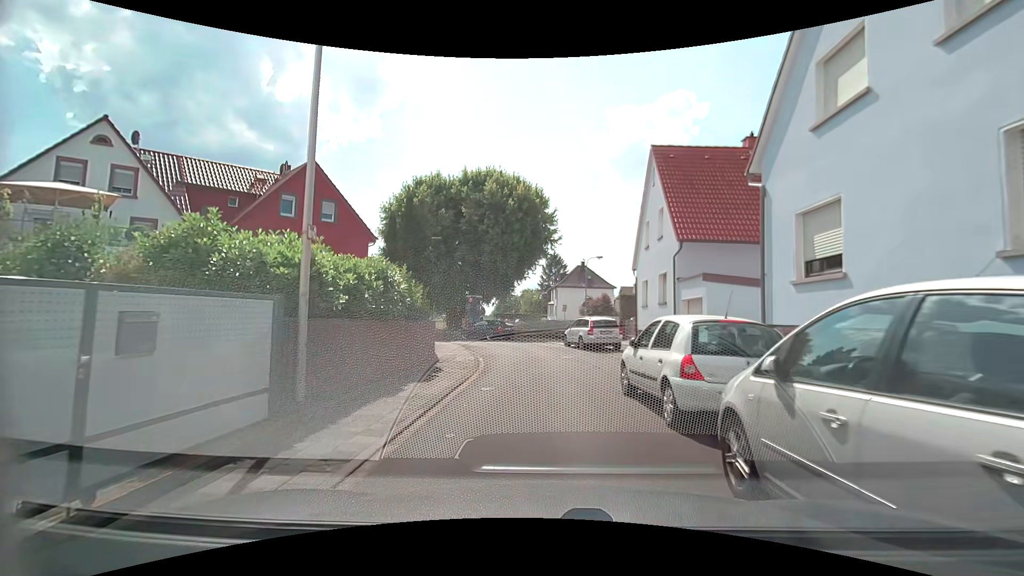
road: residential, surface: asphalt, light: Day
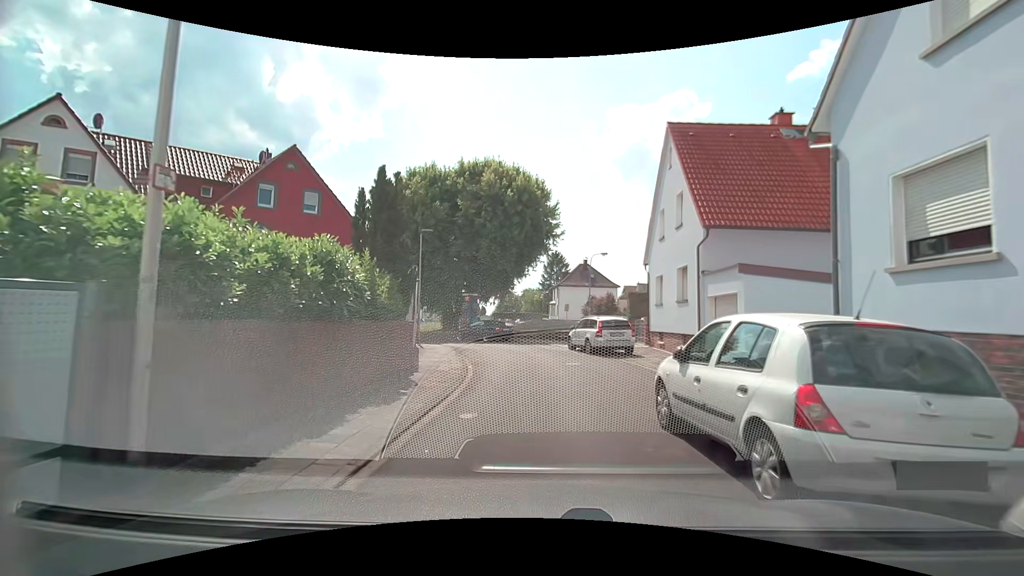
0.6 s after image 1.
(-0.1, +2.7) m; -1°
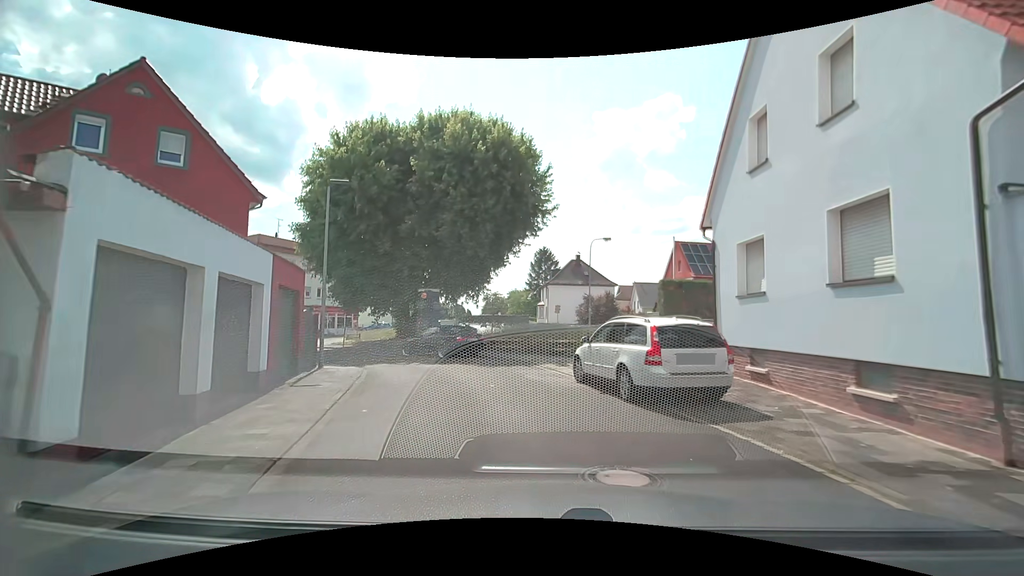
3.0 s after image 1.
(-0.3, +10.6) m; 0°
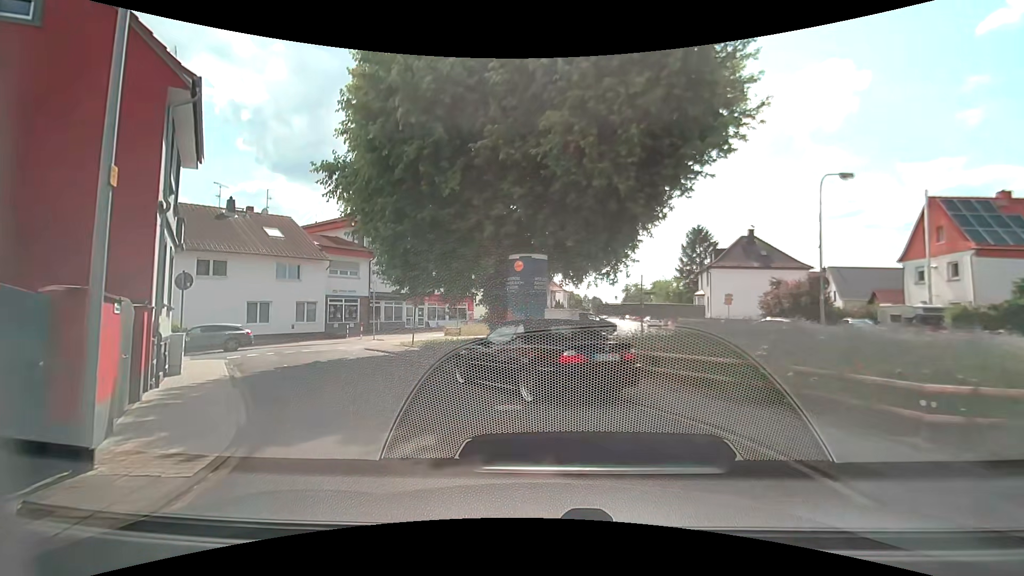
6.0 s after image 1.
(-1.1, +12.8) m; -14°
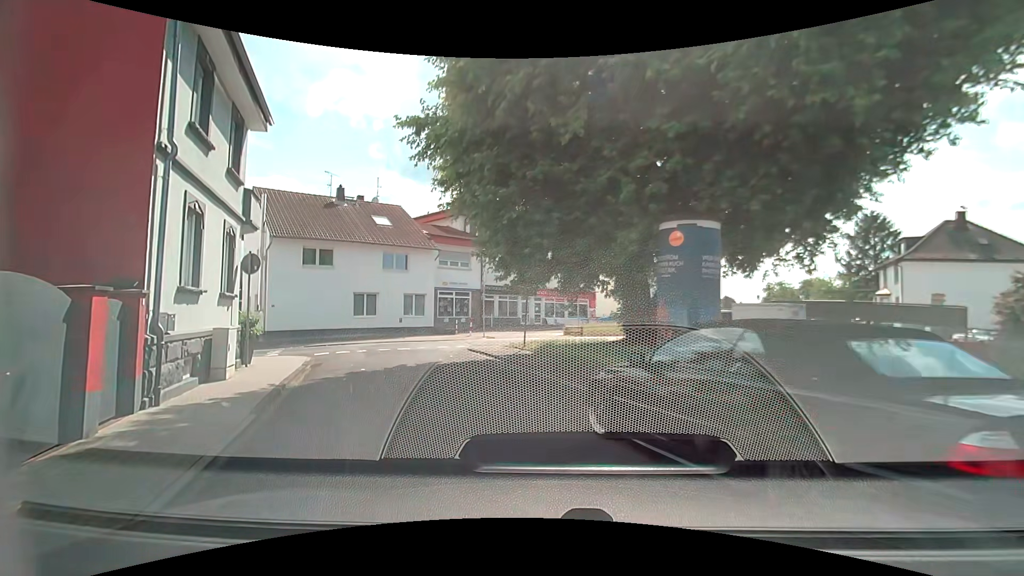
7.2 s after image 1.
(-0.6, +4.8) m; -13°
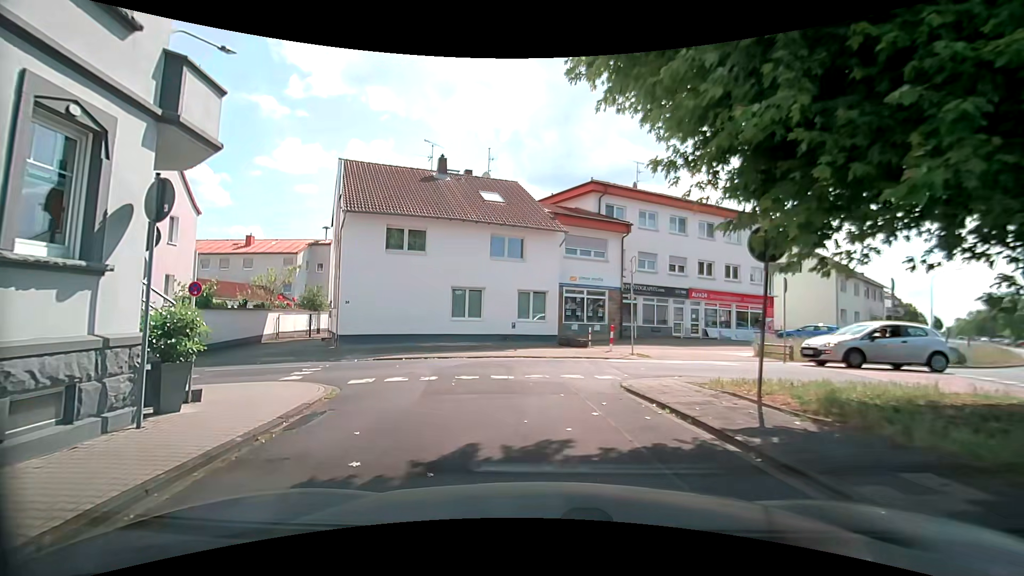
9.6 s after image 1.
(-1.5, +8.9) m; -16°
